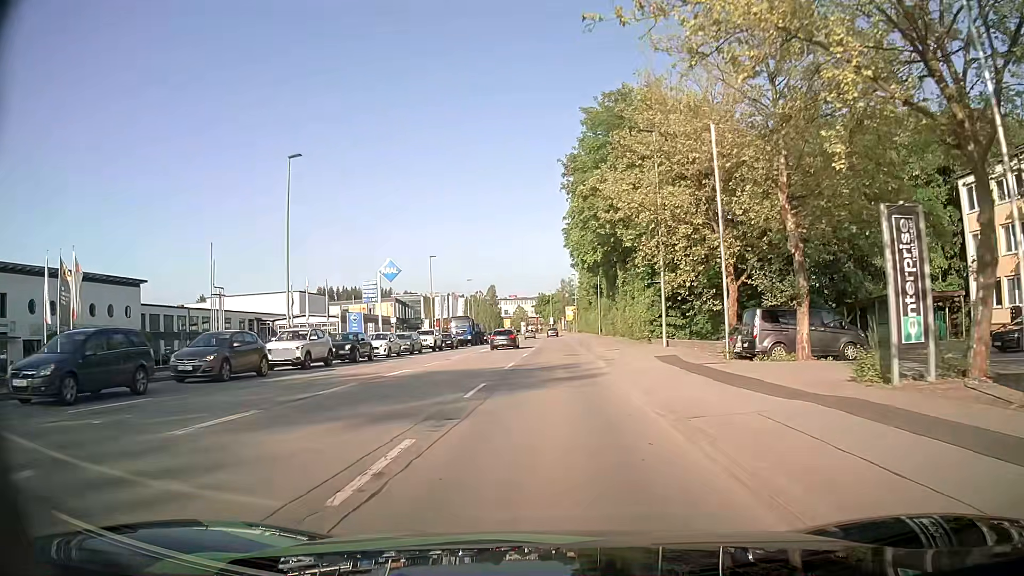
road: tertiary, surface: asphalt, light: Day
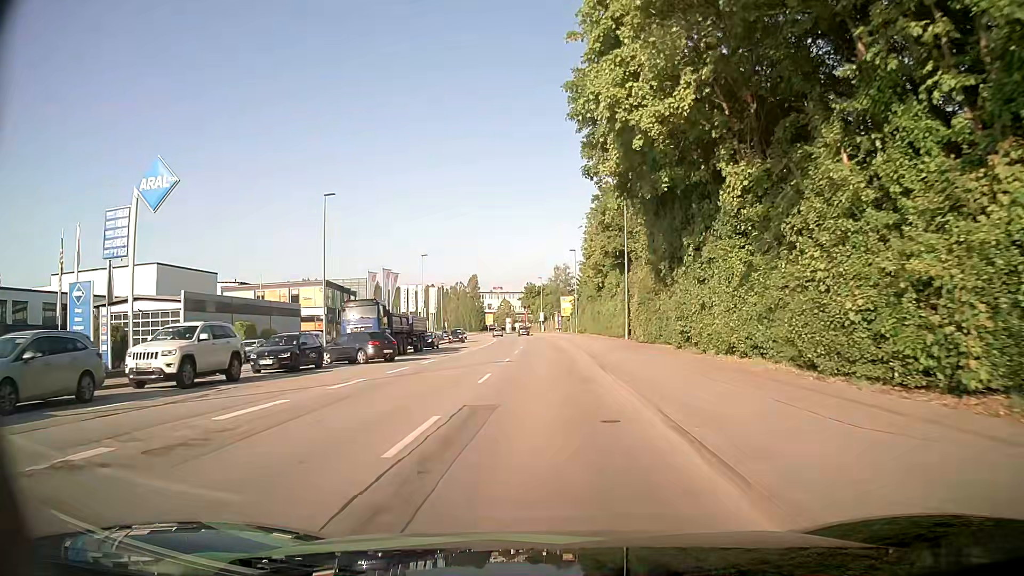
(+0.4, +35.0) m; 0°
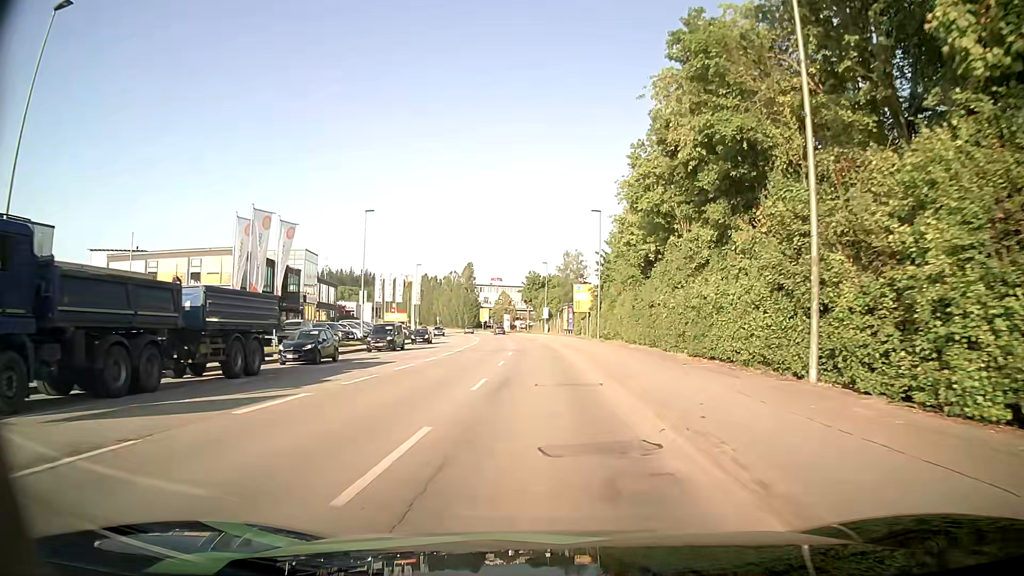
(-0.1, +29.0) m; -1°
